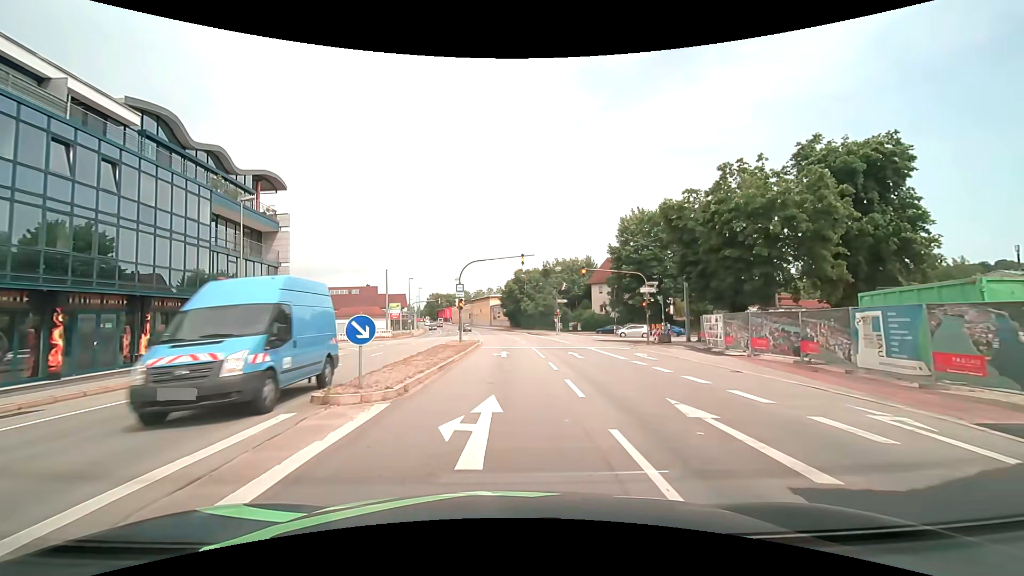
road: primary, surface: asphalt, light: Day
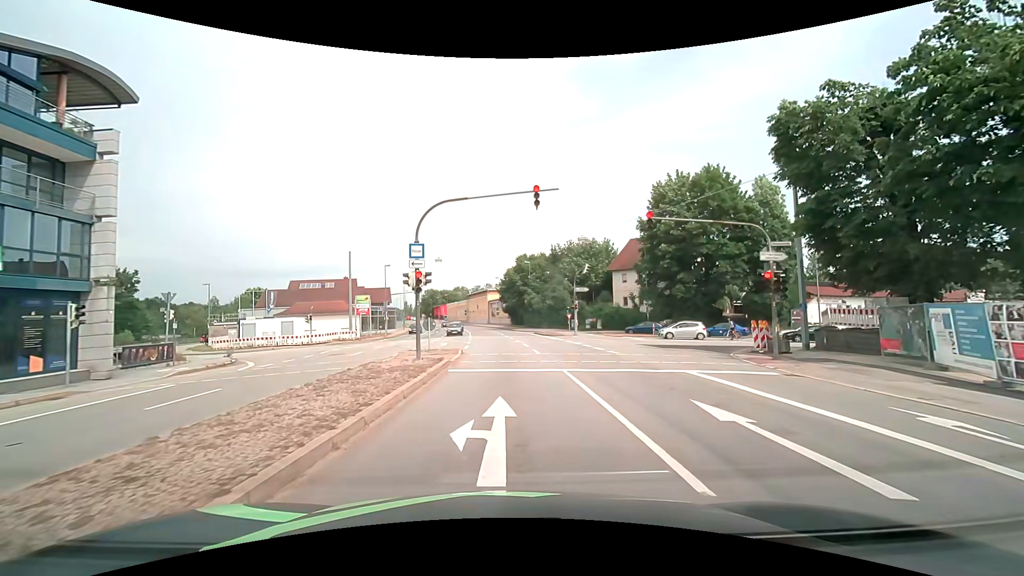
(-0.1, +17.1) m; -1°
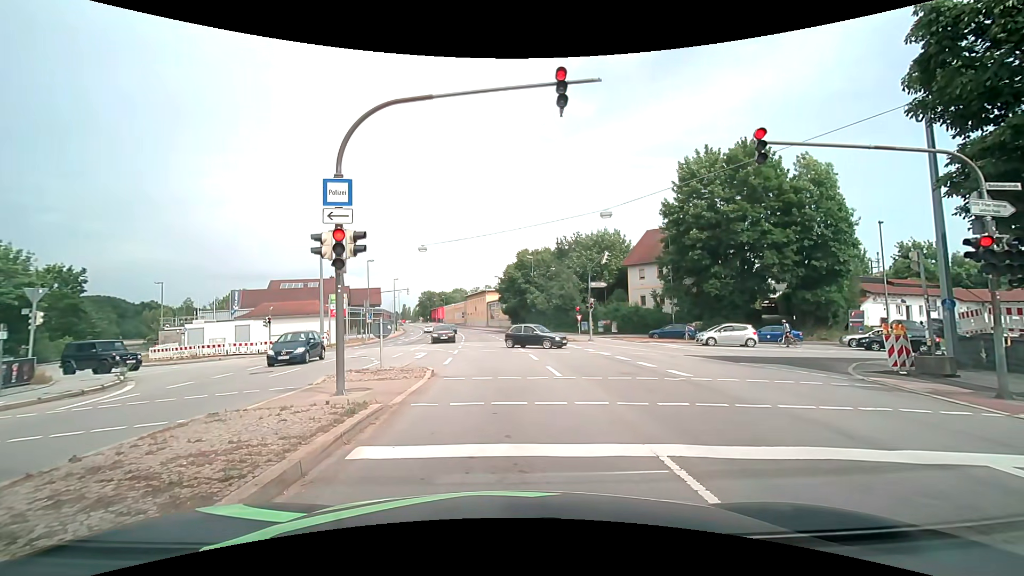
(0.0, +8.4) m; 0°
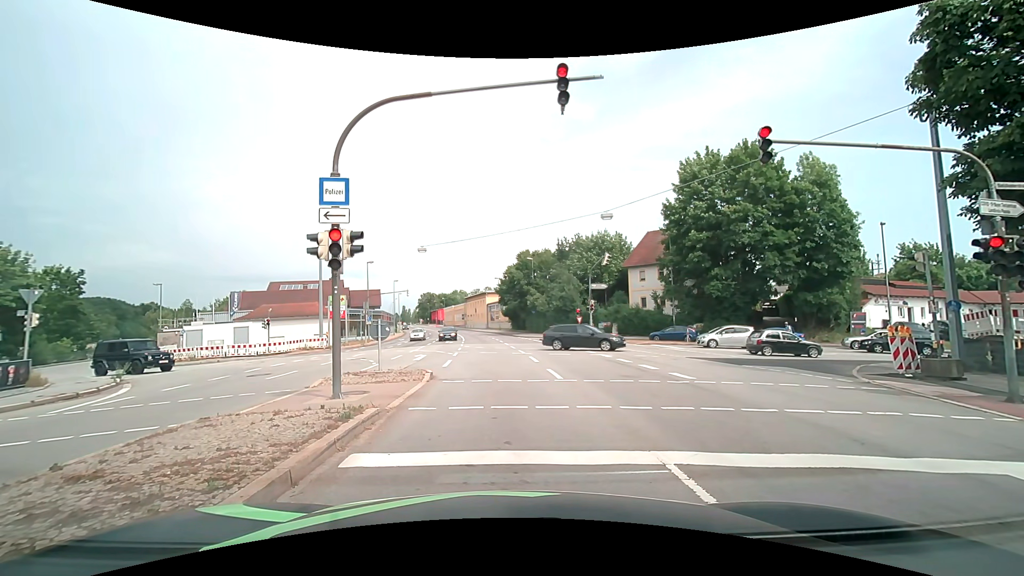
(0.0, +0.3) m; 0°
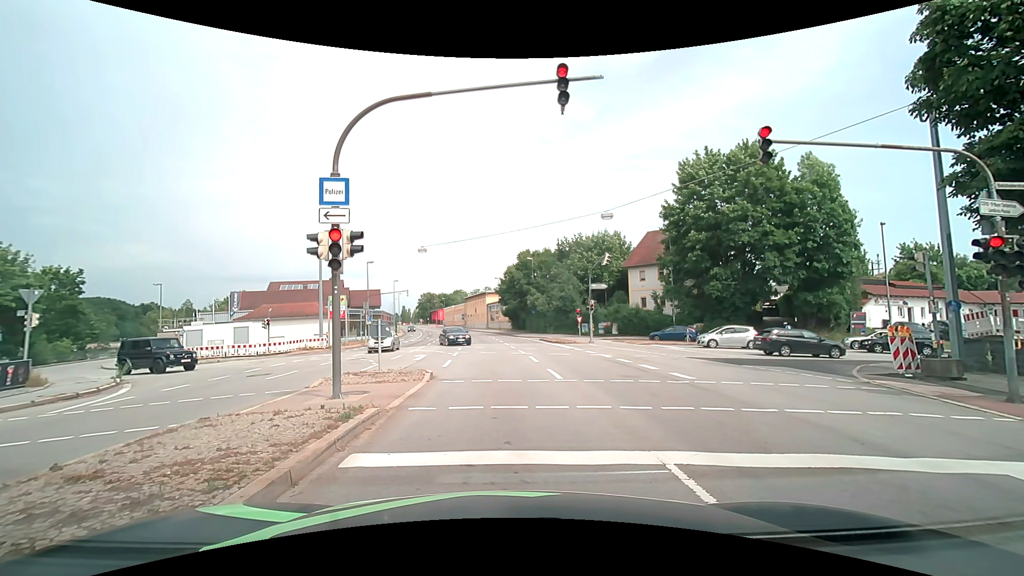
(0.0, 0.0) m; 0°
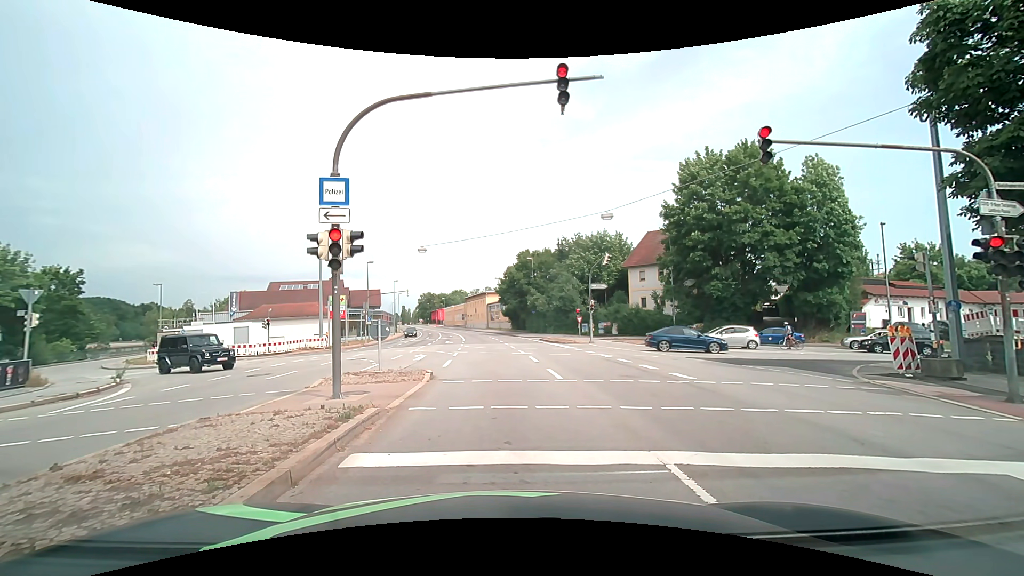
(0.0, 0.0) m; 0°
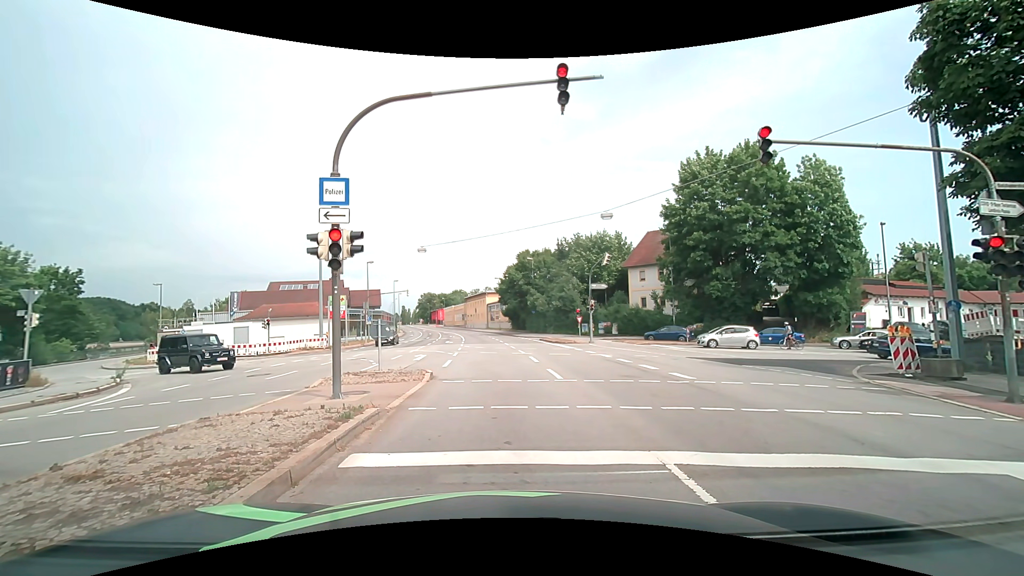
(0.0, 0.0) m; 0°
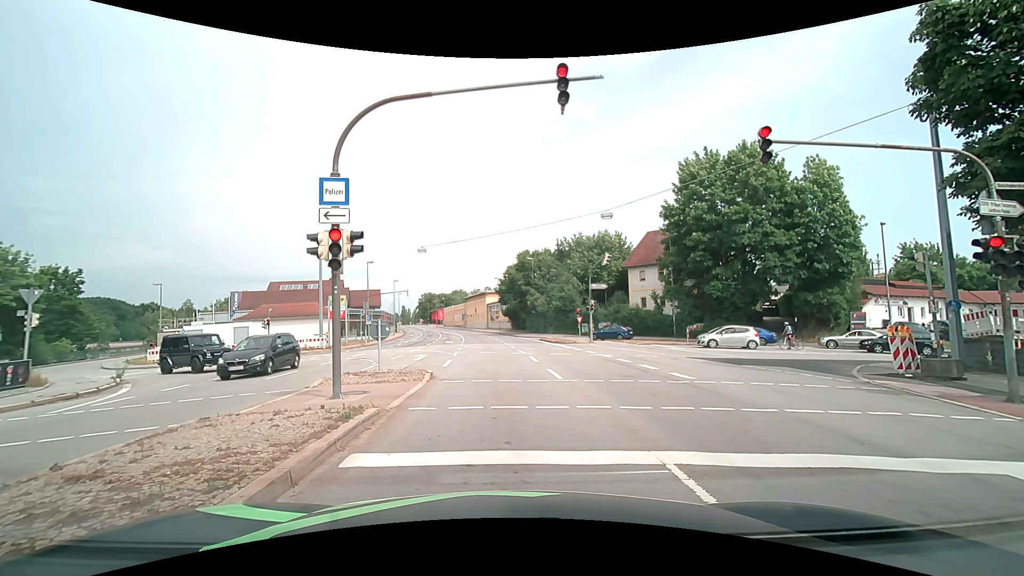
(0.0, 0.0) m; 0°
